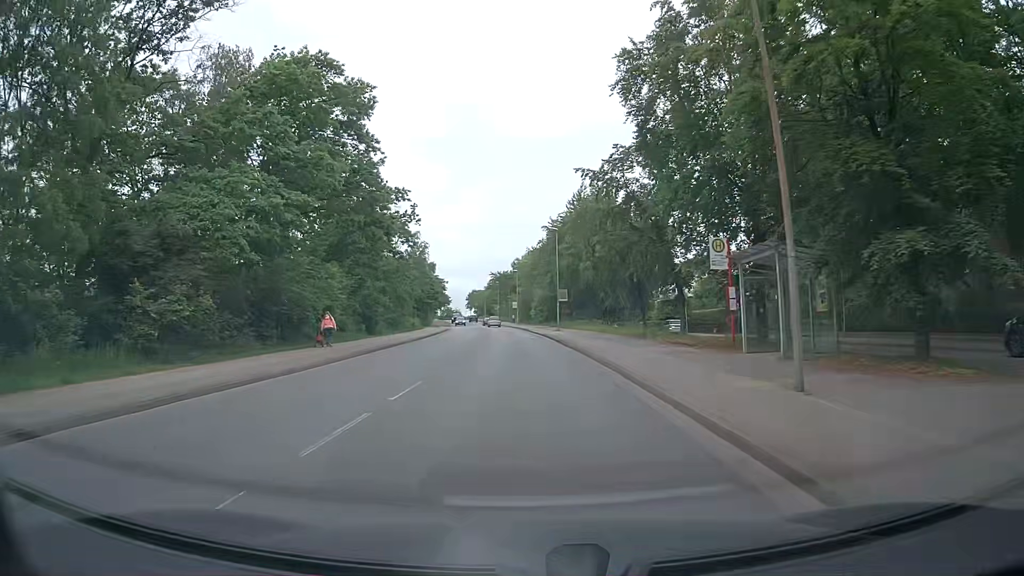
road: secondary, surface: asphalt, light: Day
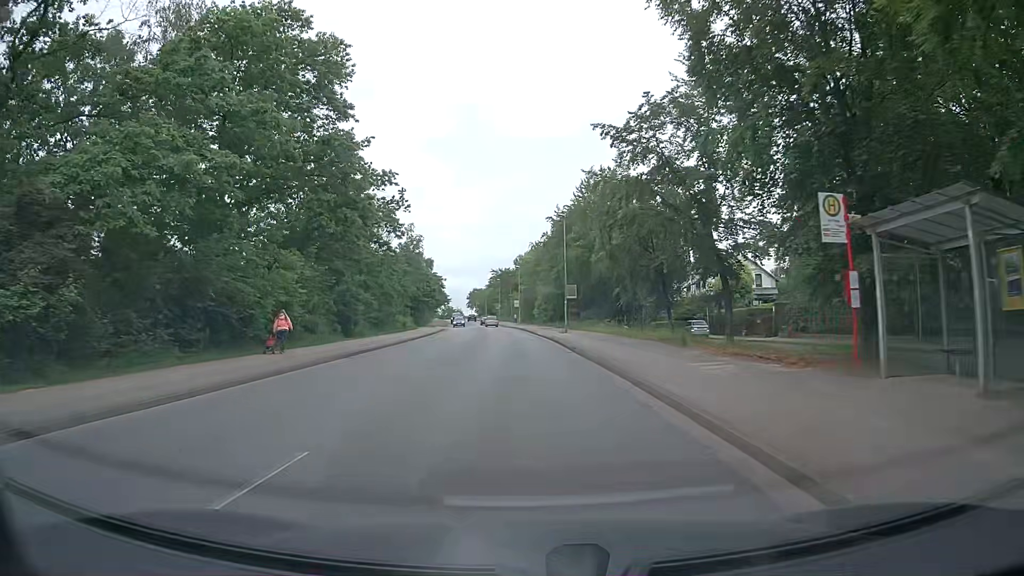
(0.0, +7.4) m; 0°
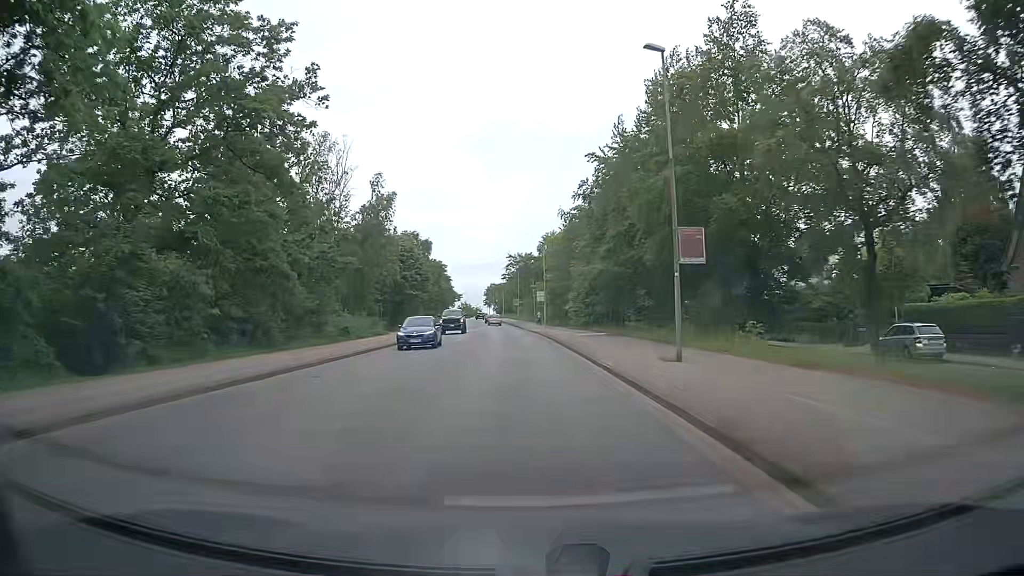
(-0.5, +30.3) m; -2°
(0, +10) (0, +20) (0, +30) (-1, +40) (-1, +50) (-2, +60) (-3, +70) (-4, +80) (-4, +90) (-5, +100) m
